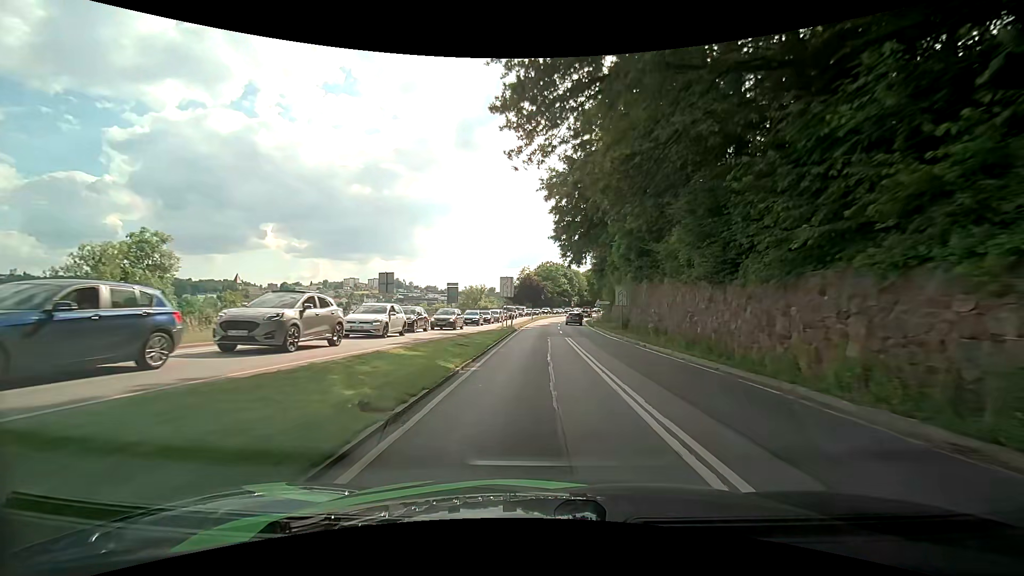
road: primary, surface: asphalt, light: Day
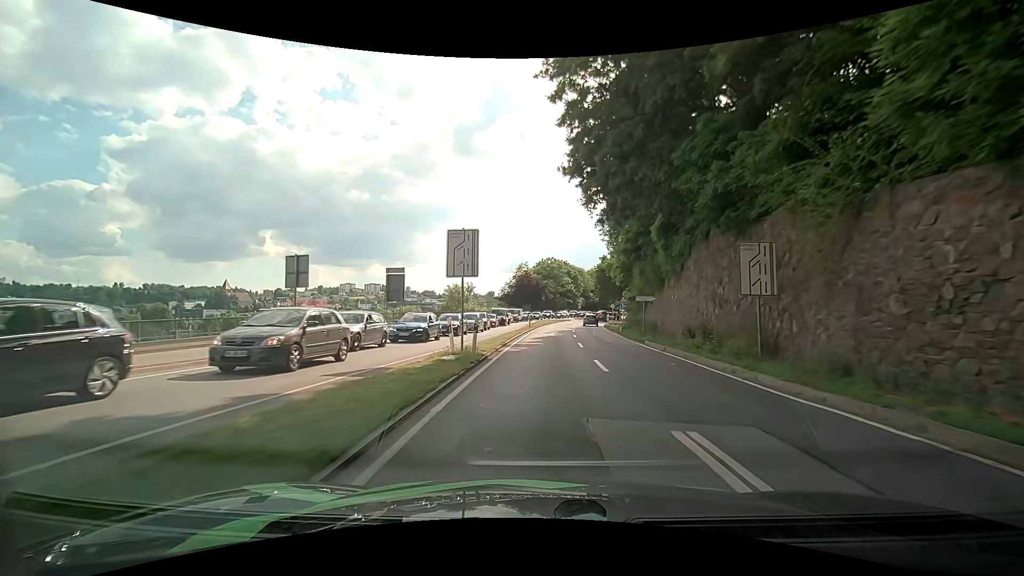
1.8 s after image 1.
(-0.3, +22.1) m; -1°
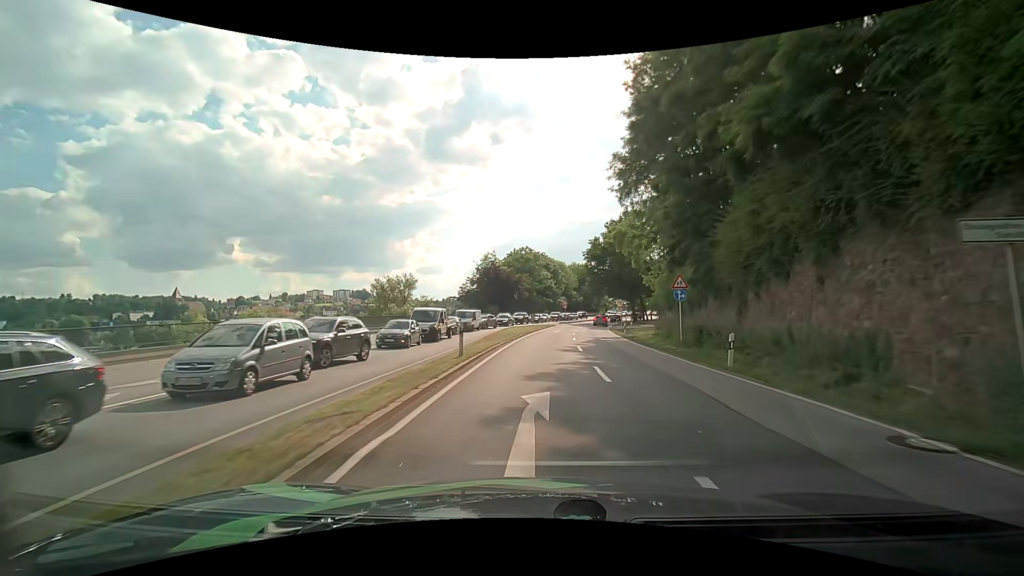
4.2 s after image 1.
(+1.1, +29.1) m; +4°
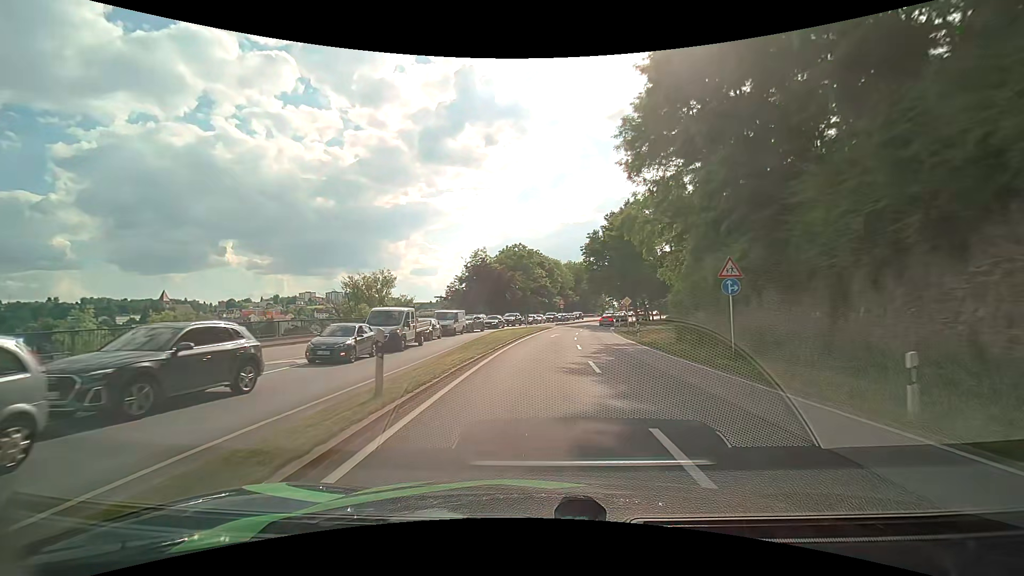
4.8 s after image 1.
(0.0, +7.3) m; 0°
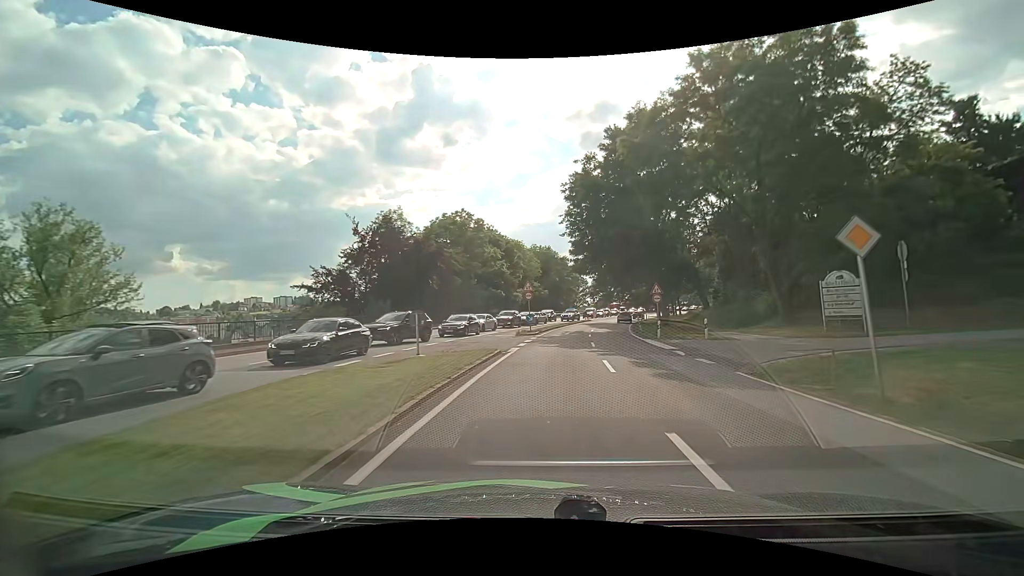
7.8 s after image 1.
(+1.4, +36.4) m; +5°
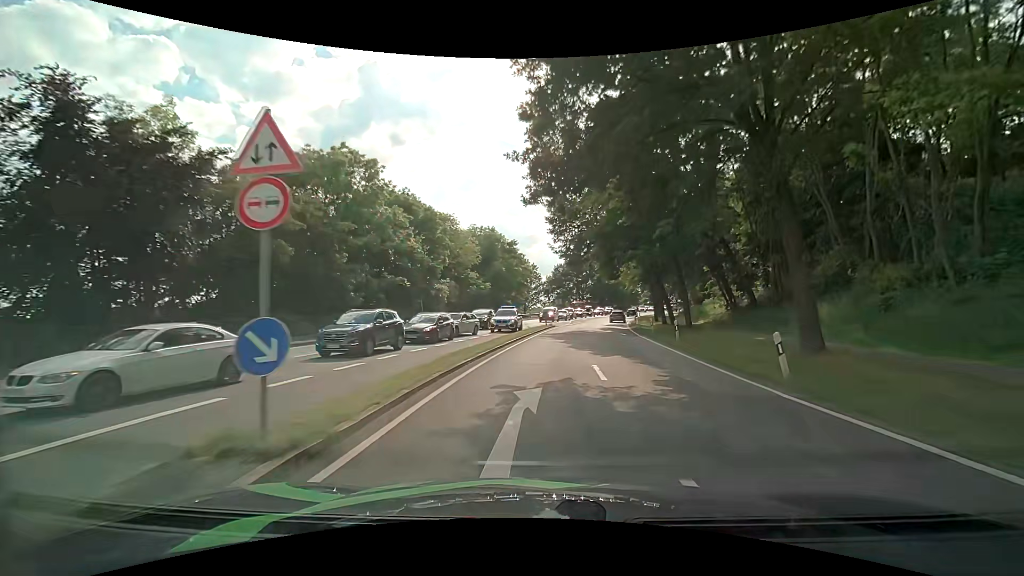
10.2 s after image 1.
(+1.6, +29.0) m; +5°
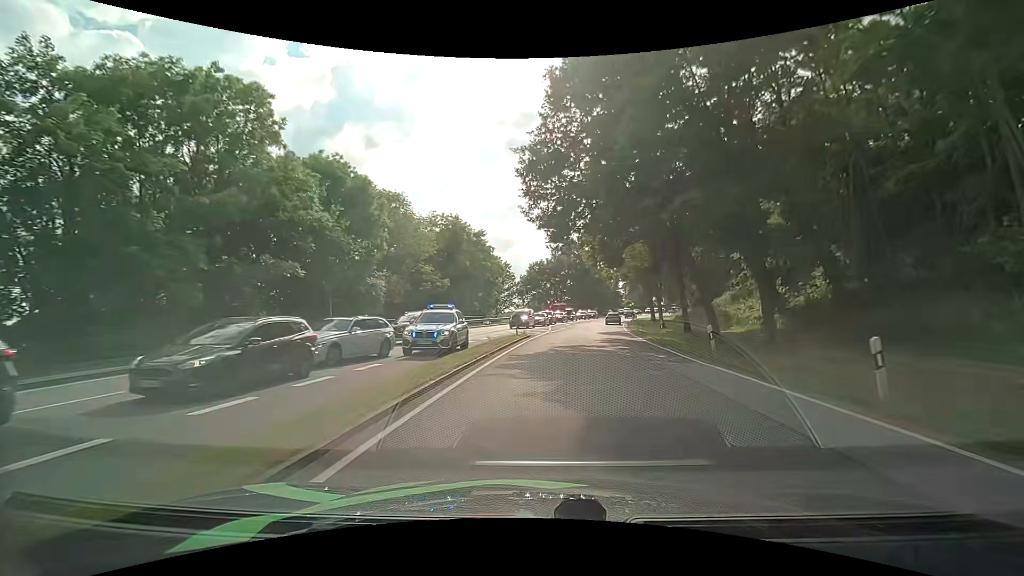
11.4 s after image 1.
(+0.4, +14.5) m; +3°
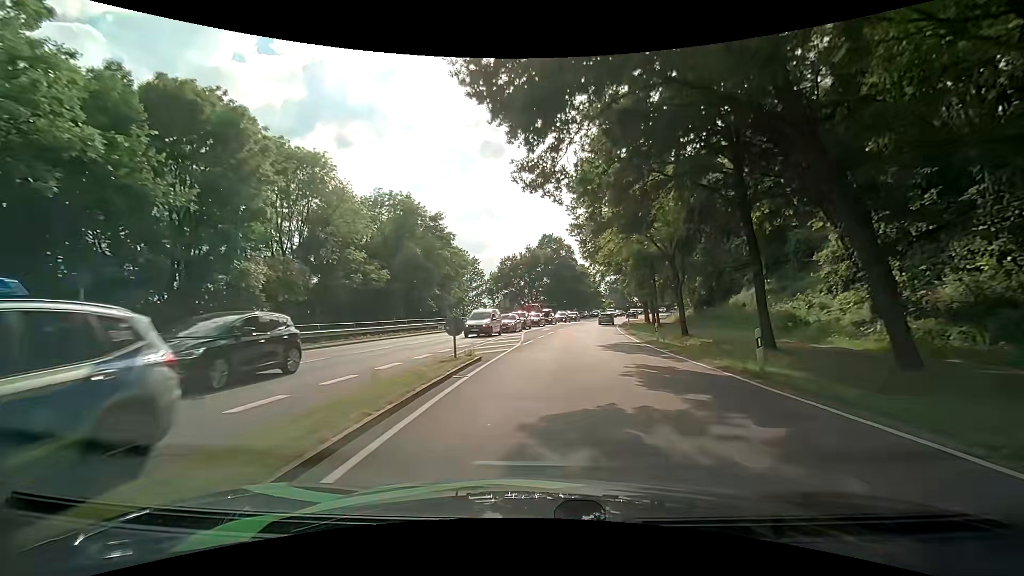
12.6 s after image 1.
(+0.5, +14.4) m; +3°
